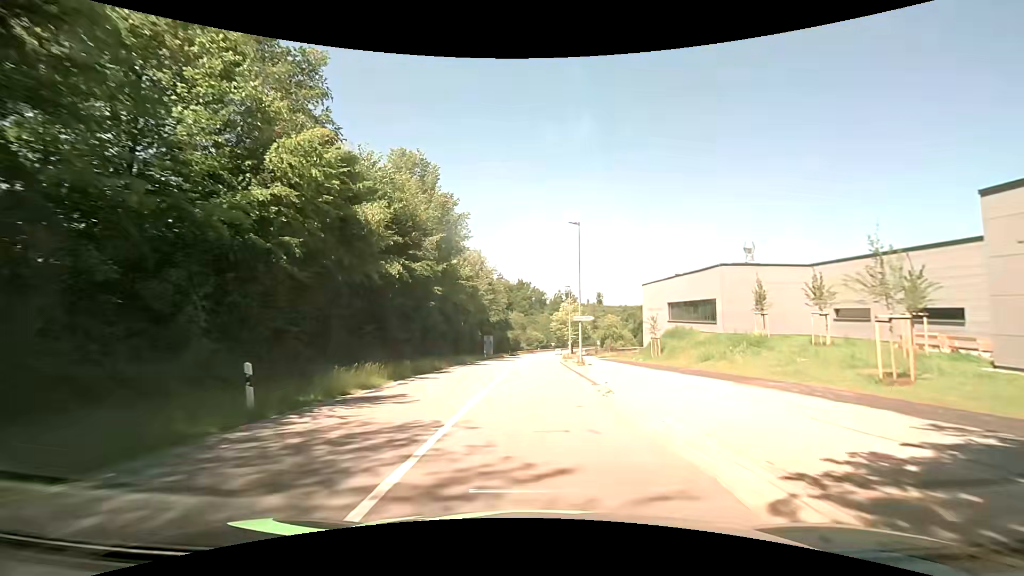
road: secondary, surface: asphalt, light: Day
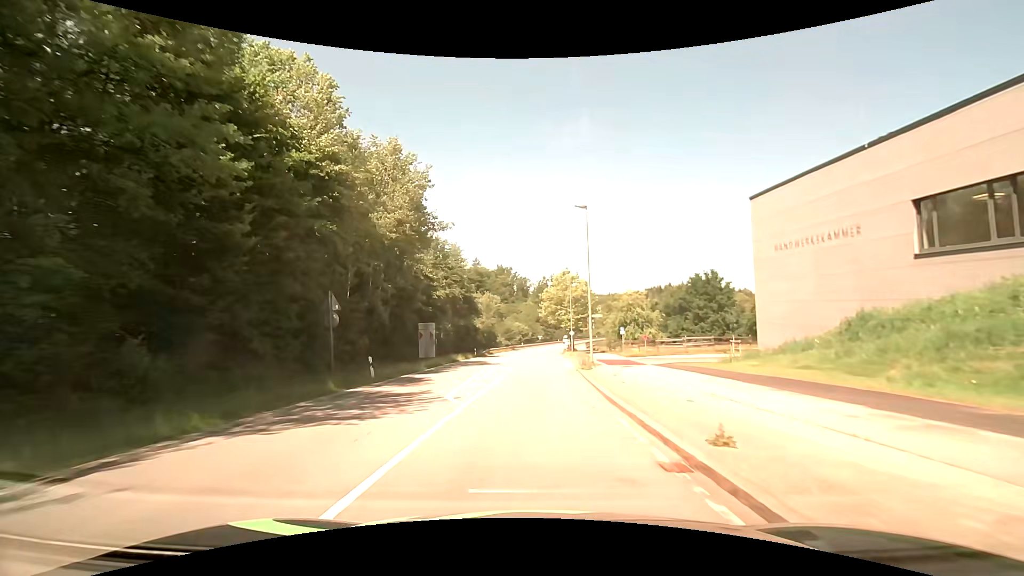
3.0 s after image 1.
(+0.5, +38.6) m; +2°
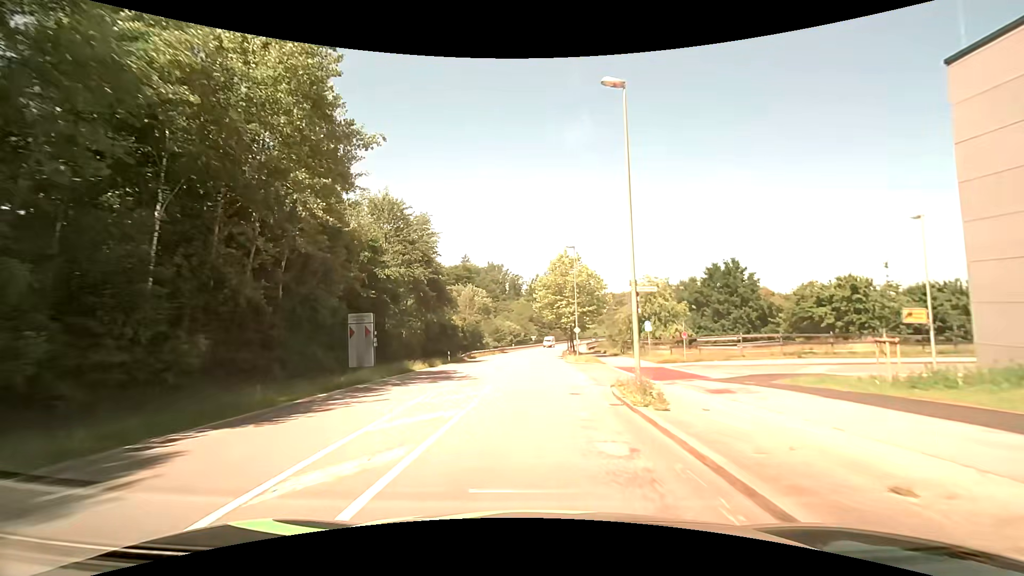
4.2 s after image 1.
(+0.1, +15.3) m; +1°
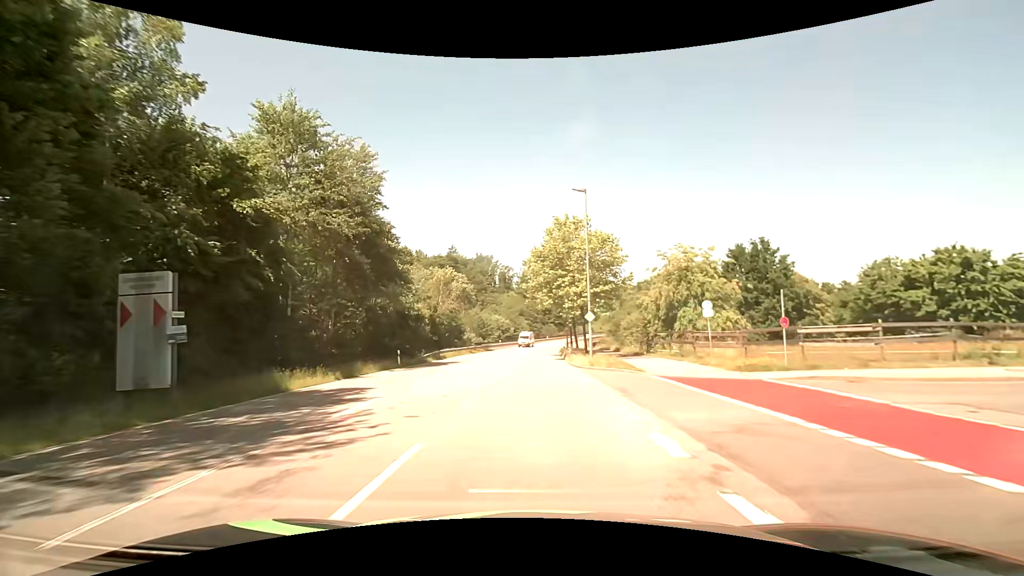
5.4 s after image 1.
(+0.1, +15.5) m; +1°
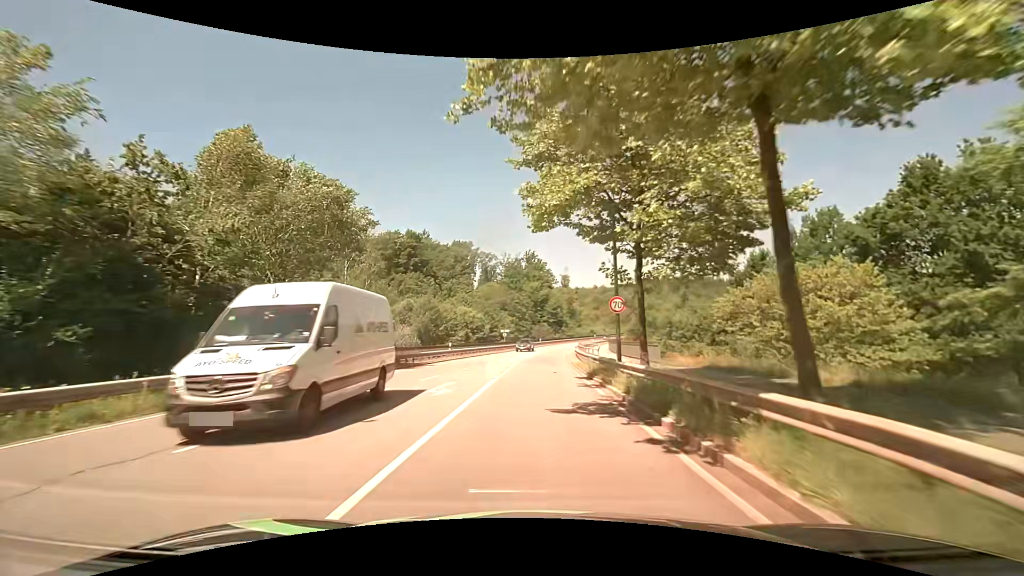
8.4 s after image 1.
(+0.5, +40.8) m; +1°
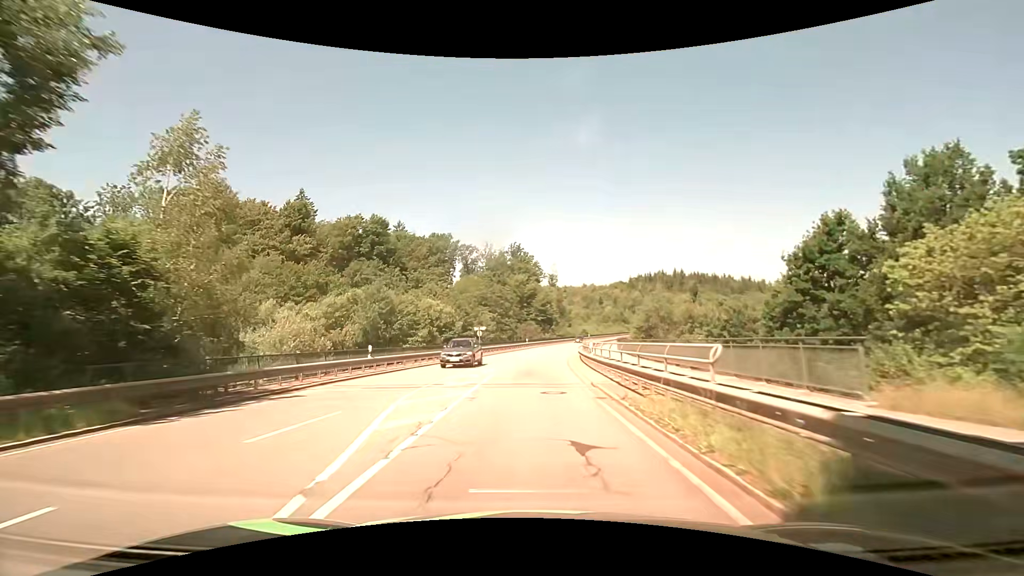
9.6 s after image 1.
(+0.2, +17.4) m; +2°
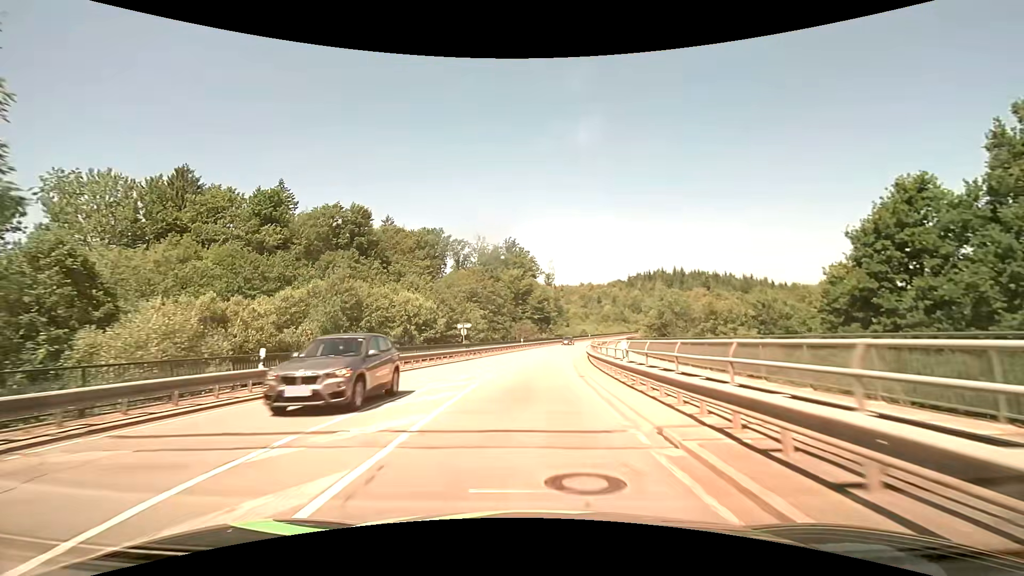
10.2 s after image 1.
(0.0, +9.1) m; 0°
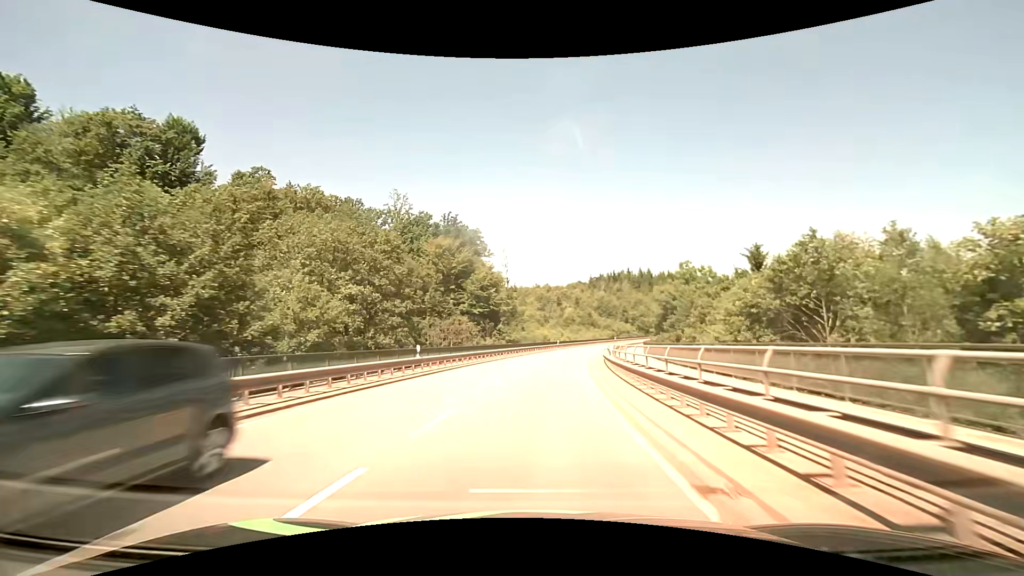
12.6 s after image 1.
(+1.6, +38.5) m; +5°
(0, +10) (+1, +20) (+2, +30) (+3, +40) (+4, +50) (+6, +60) (+8, +69) (+11, +79) (+14, +89) (+17, +98) m
